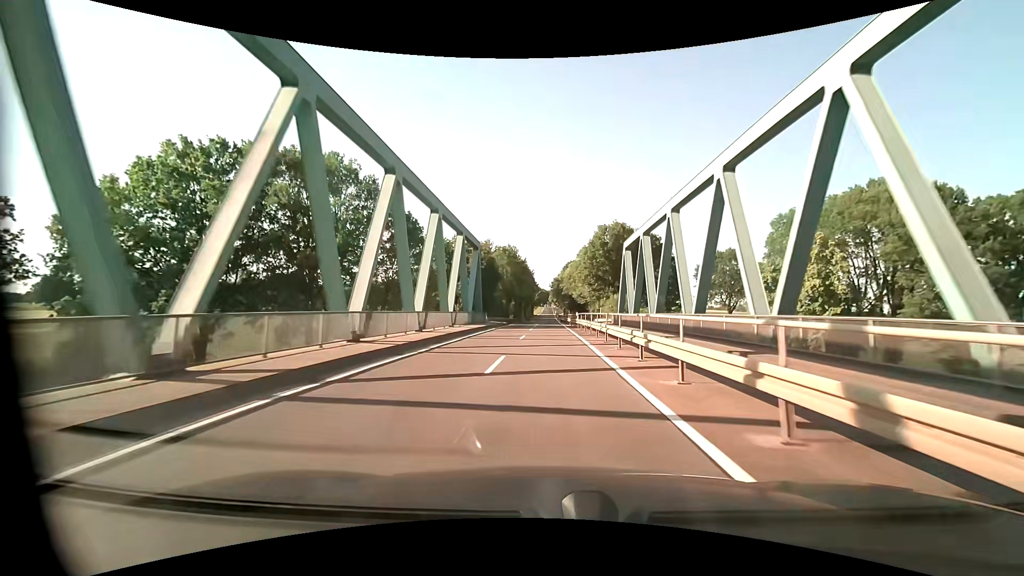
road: tertiary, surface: asphalt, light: Day
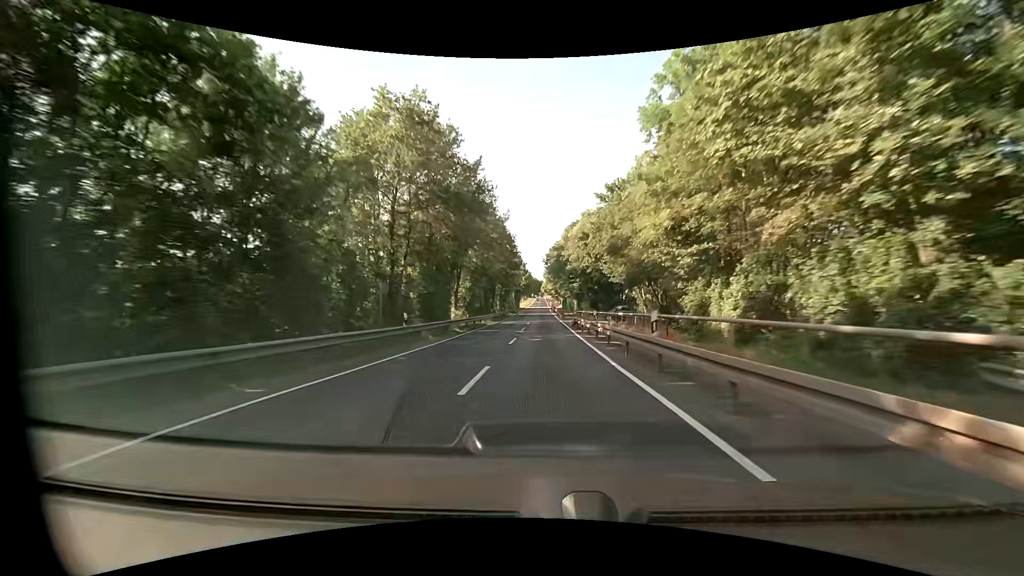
(+0.3, +57.9) m; +1°
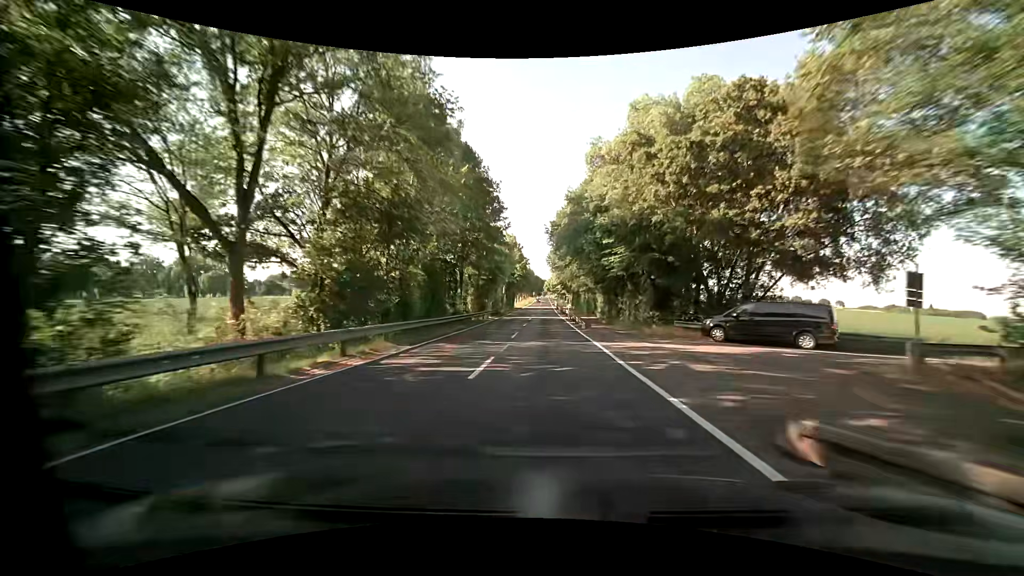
(-0.1, +34.9) m; -1°
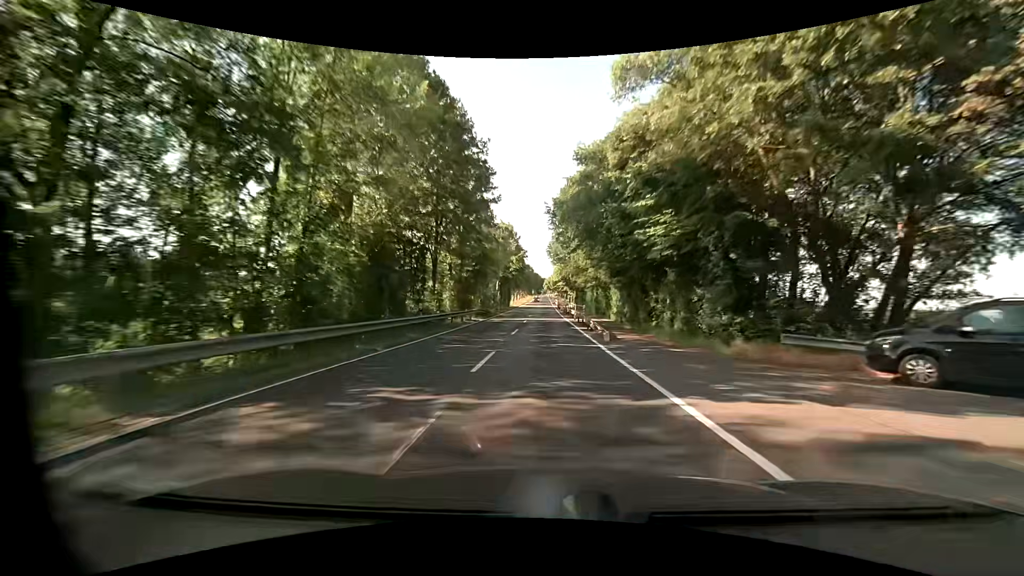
(+0.2, +11.6) m; +1°
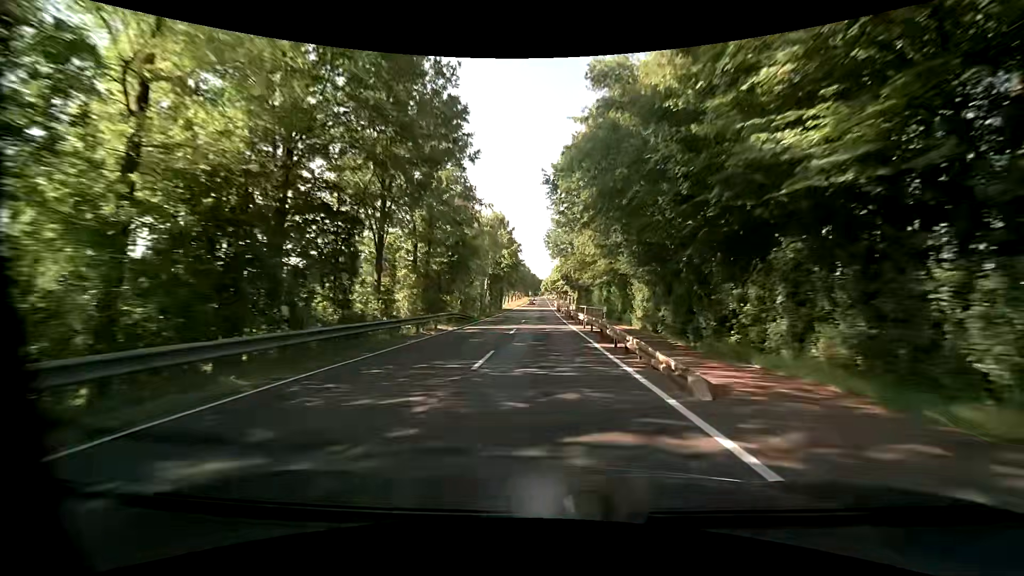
(-0.1, +11.5) m; 0°
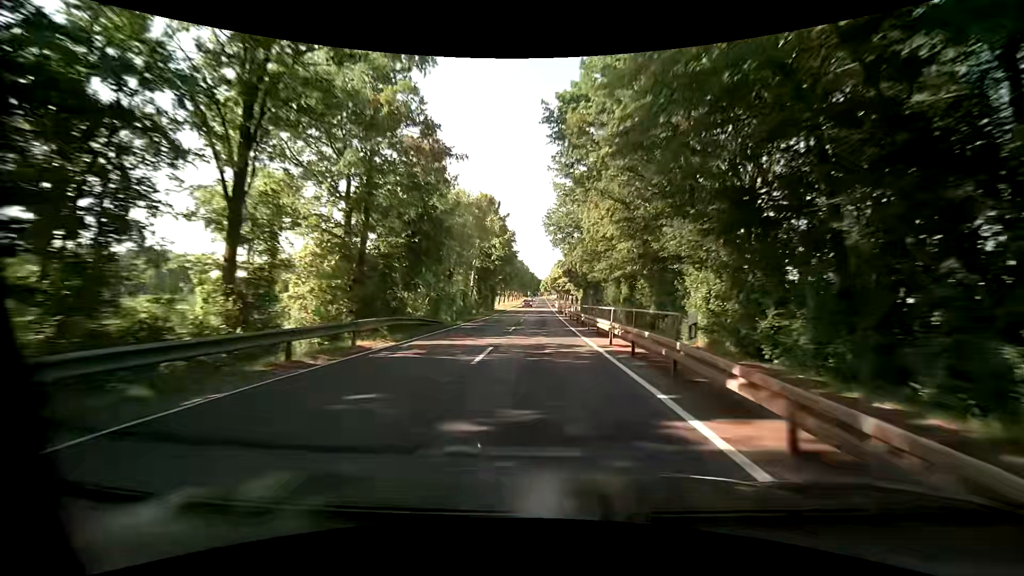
(-0.1, +11.5) m; -1°
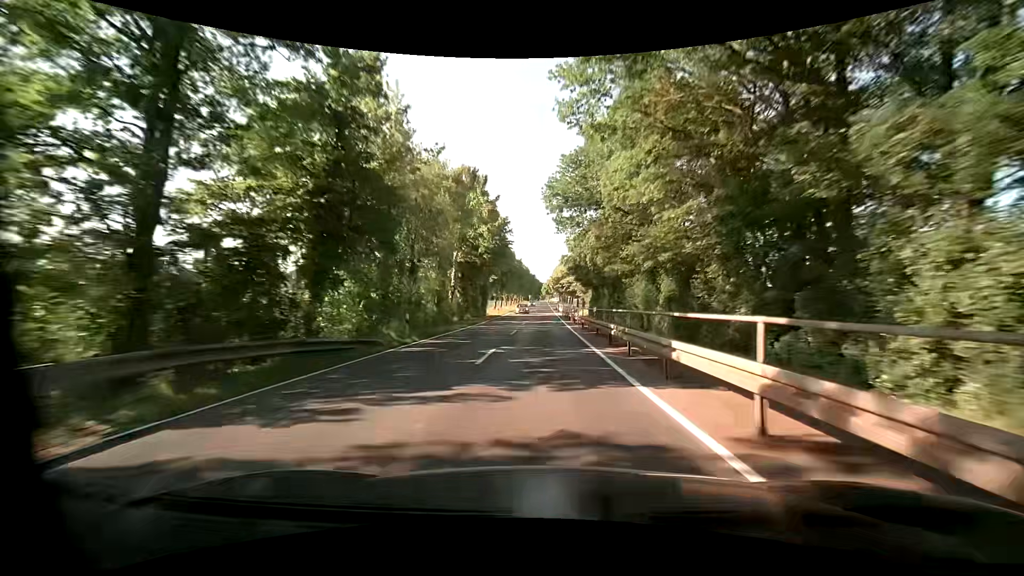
(+0.1, +11.5) m; 0°
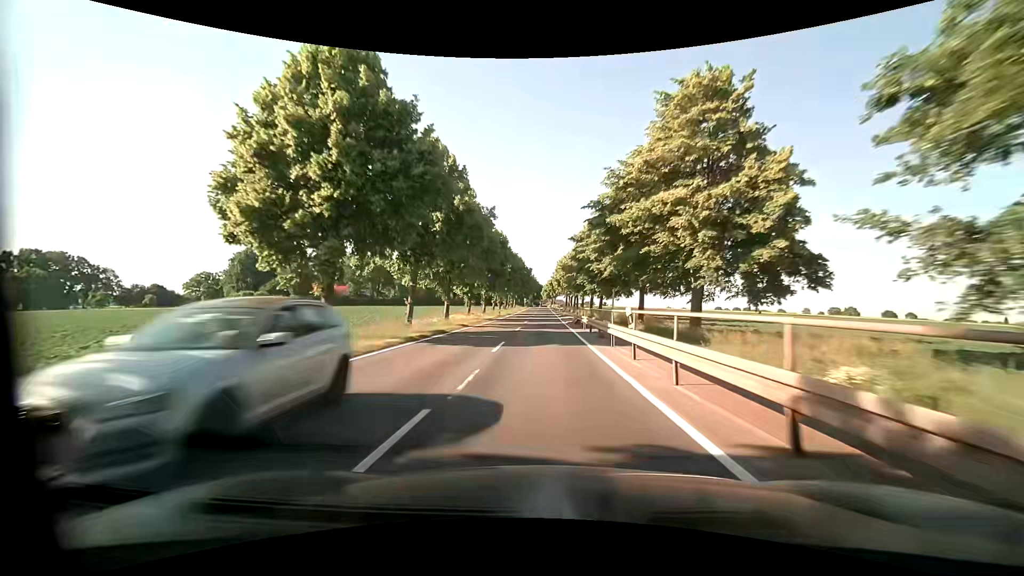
(0.0, +57.0) m; 0°
(0, +10) (0, +20) (0, +30) (0, +40) (0, +50) (0, +60) (0, +70) (0, +80) (0, +90) (0, +100) m
